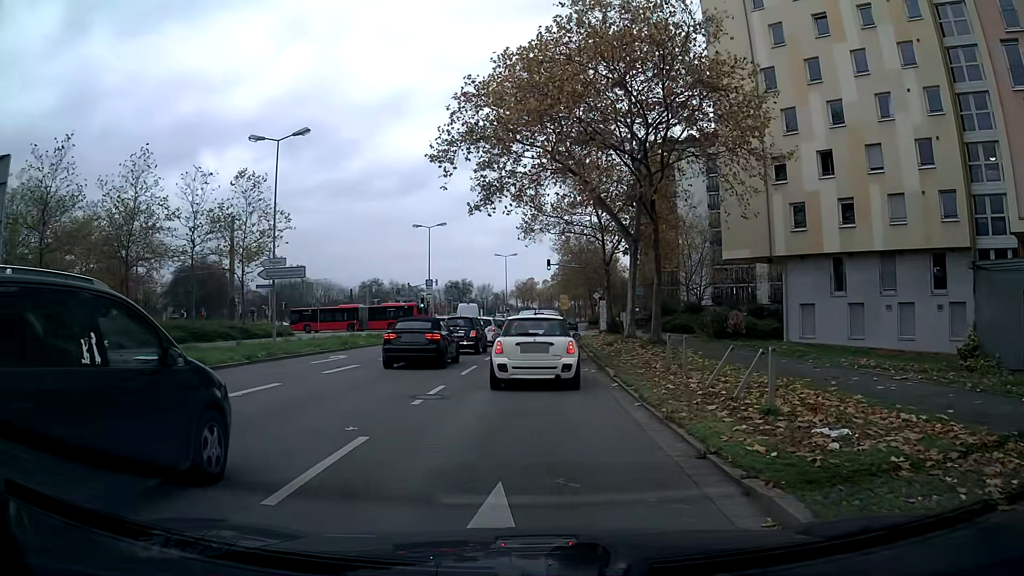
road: secondary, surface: asphalt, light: Day
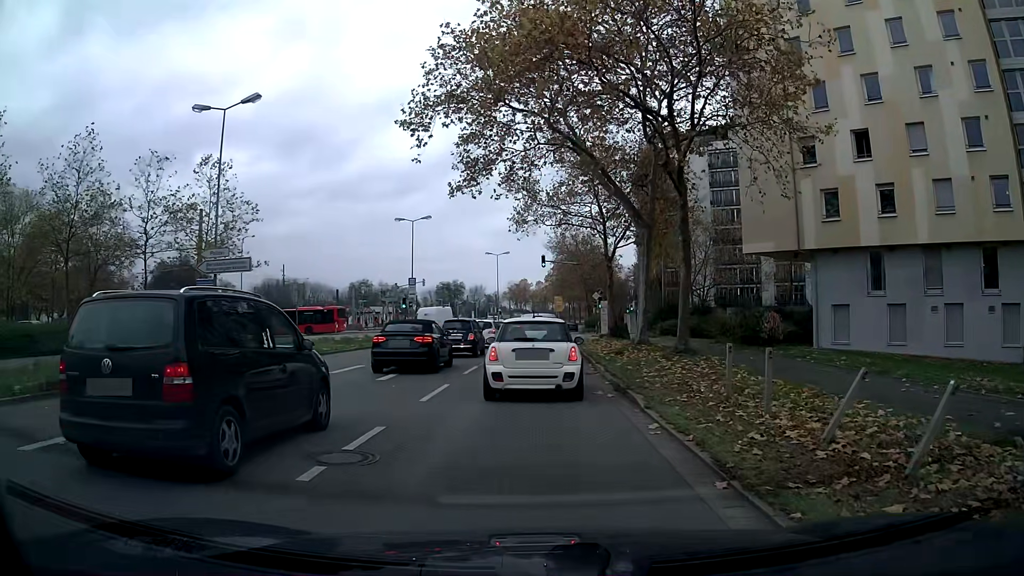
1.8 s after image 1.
(0.0, +5.1) m; 0°
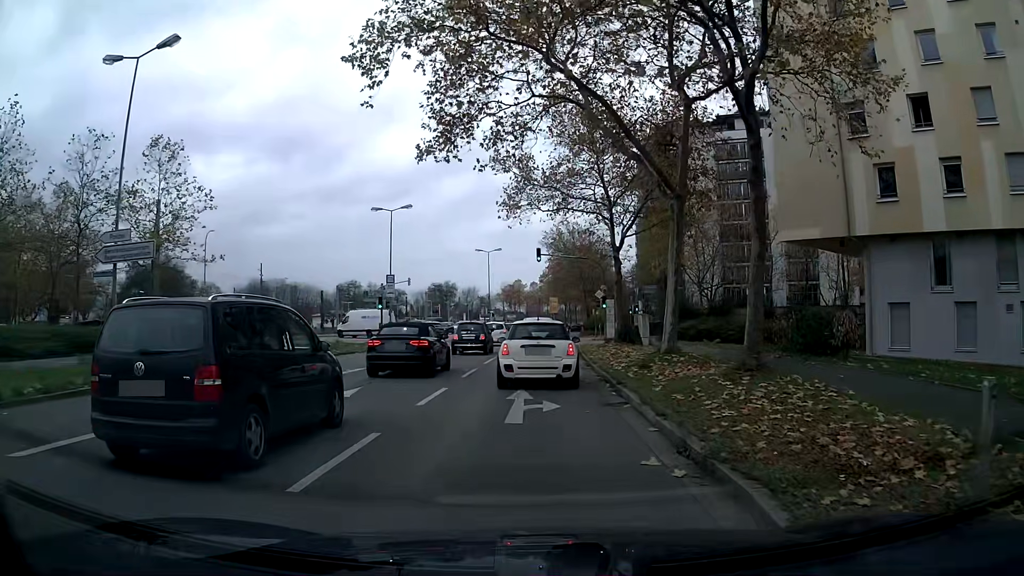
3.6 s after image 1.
(0.0, +6.4) m; 0°
(0, +10) (0, +20) (0, +30) (+1, +40) (+1, +50) (+2, +60) (+3, +70) (+3, +80) (+4, +90) (+5, +100) m
